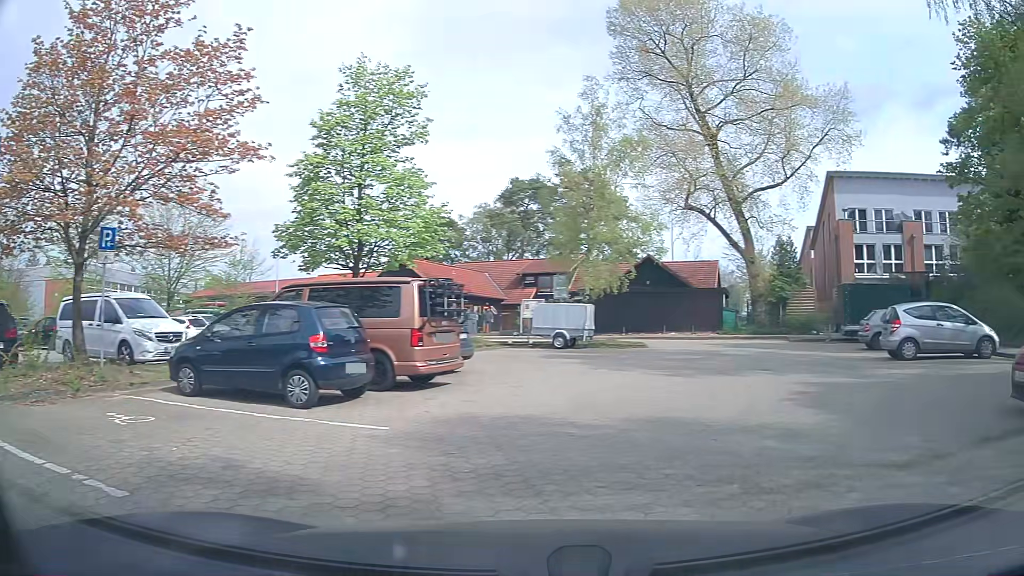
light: Day
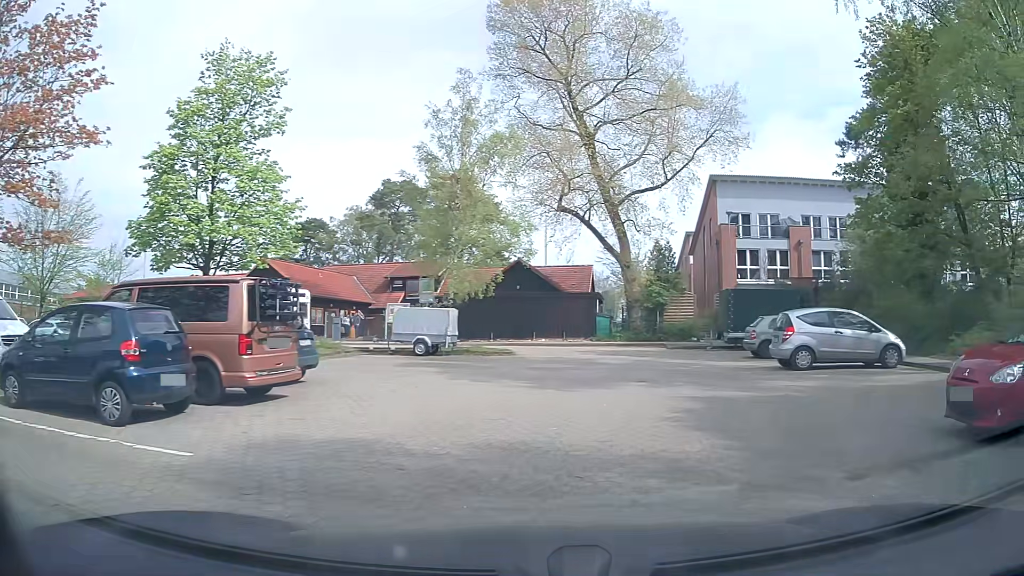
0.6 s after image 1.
(+0.1, +1.5) m; +10°
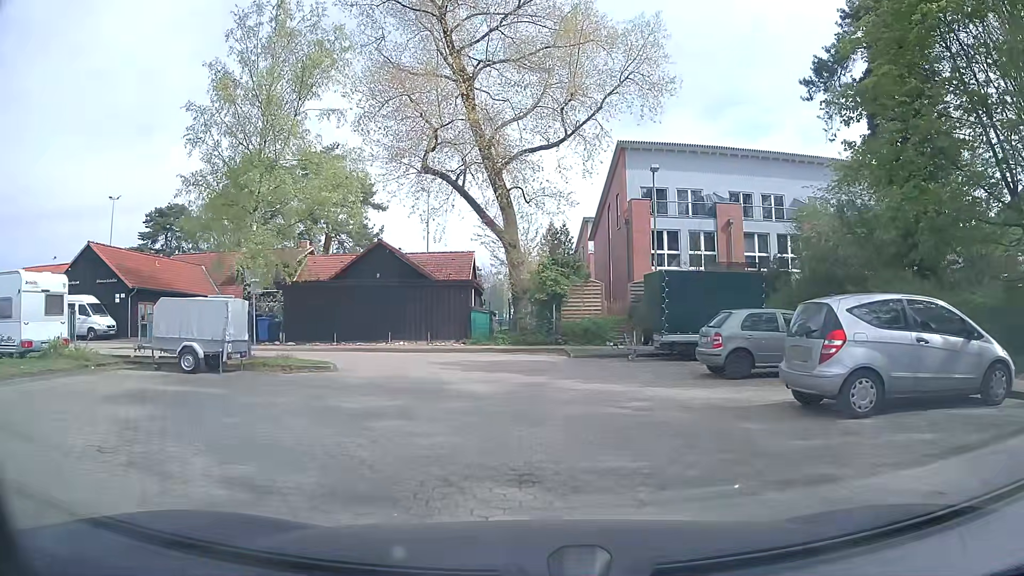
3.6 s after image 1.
(+1.5, +9.2) m; +10°
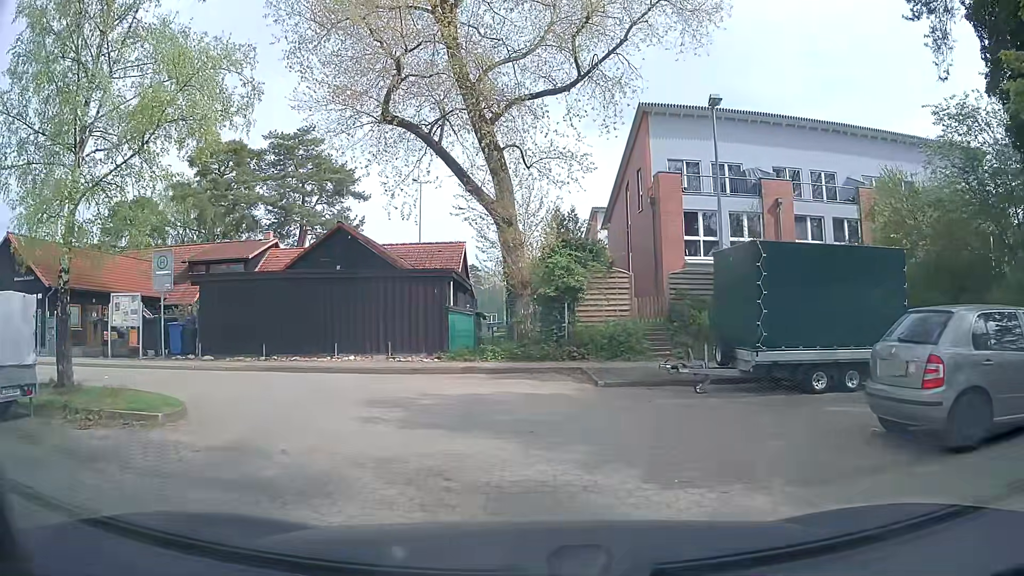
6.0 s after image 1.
(+0.1, +8.0) m; -2°
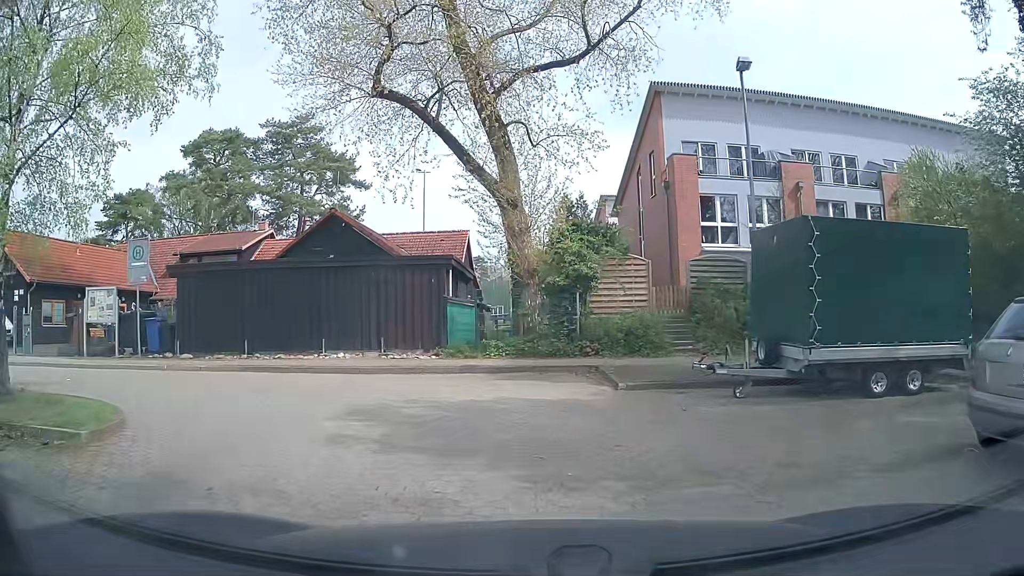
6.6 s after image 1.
(+0.1, +1.9) m; +1°
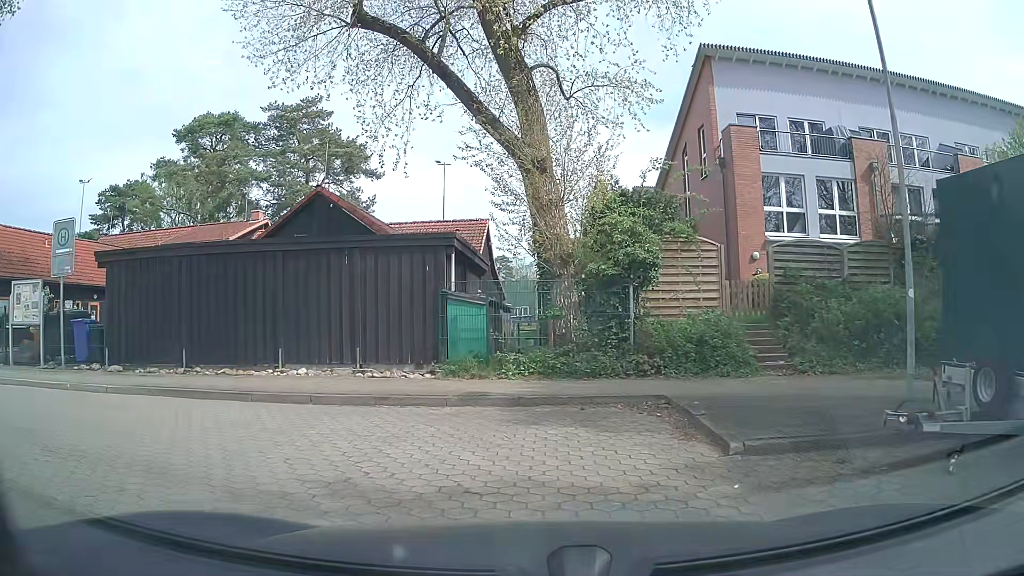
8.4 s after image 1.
(-0.1, +4.9) m; -2°
